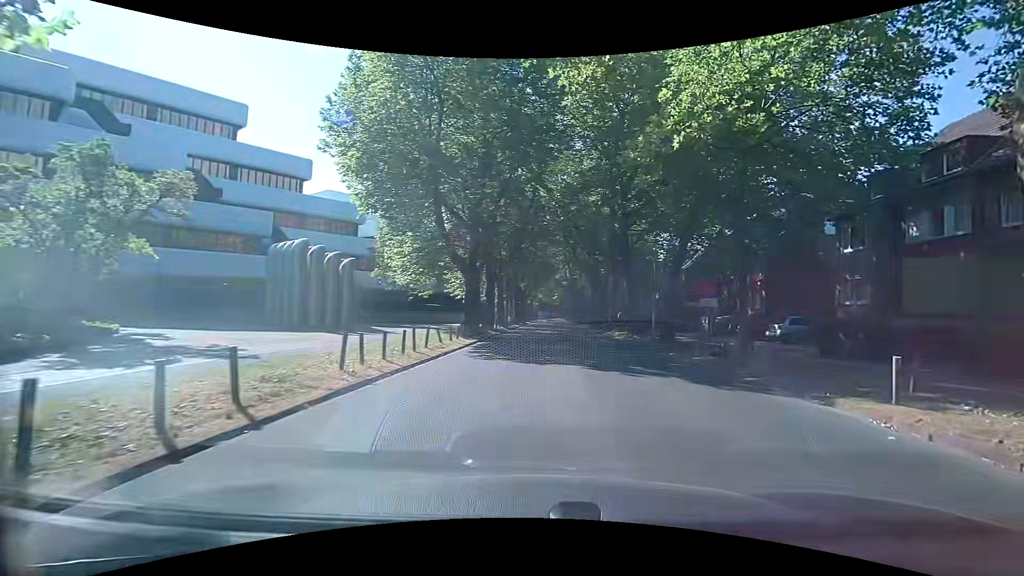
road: tertiary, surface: asphalt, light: Day
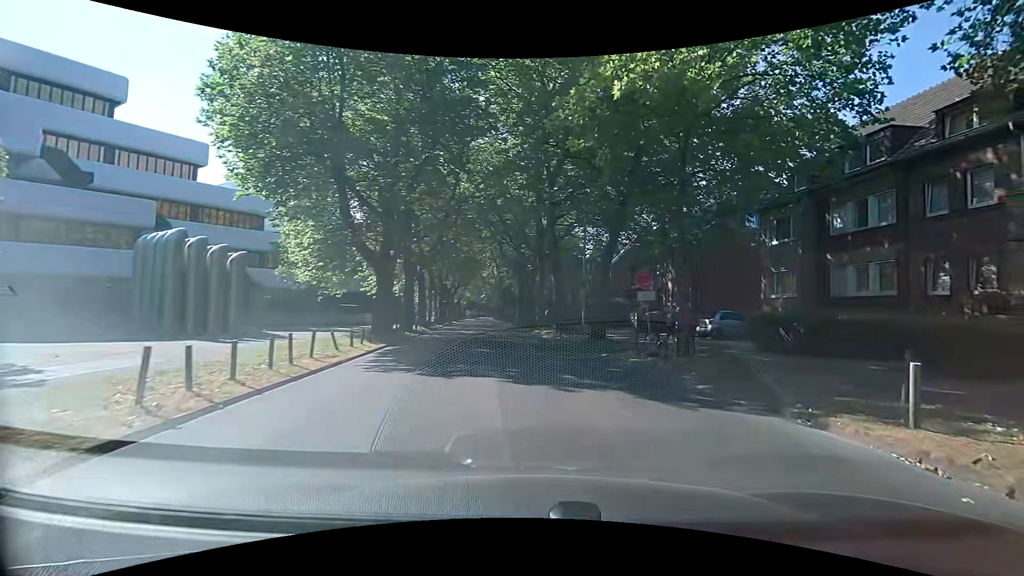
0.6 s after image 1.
(+0.2, +3.0) m; +10°
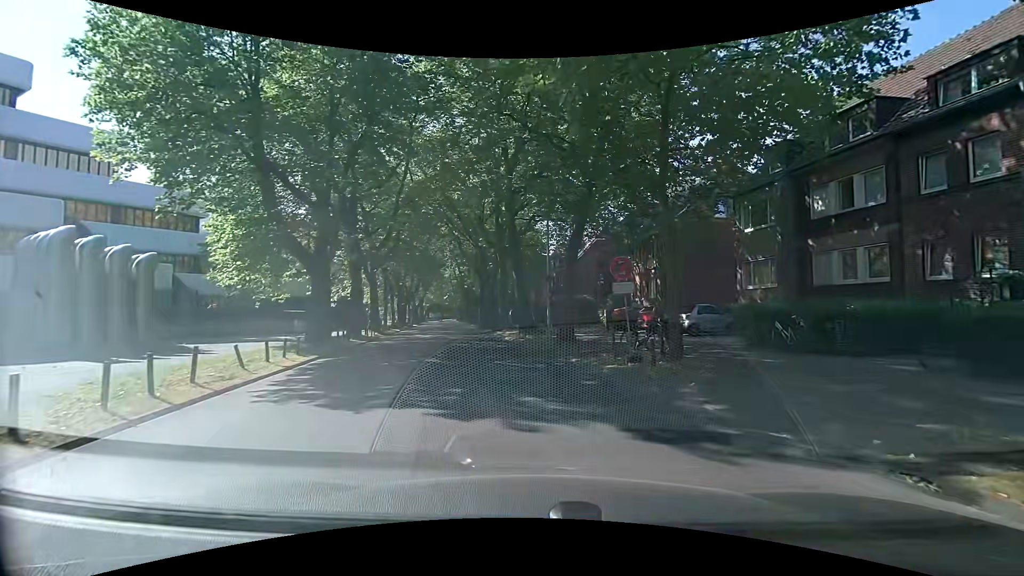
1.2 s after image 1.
(+0.1, +3.2) m; +2°
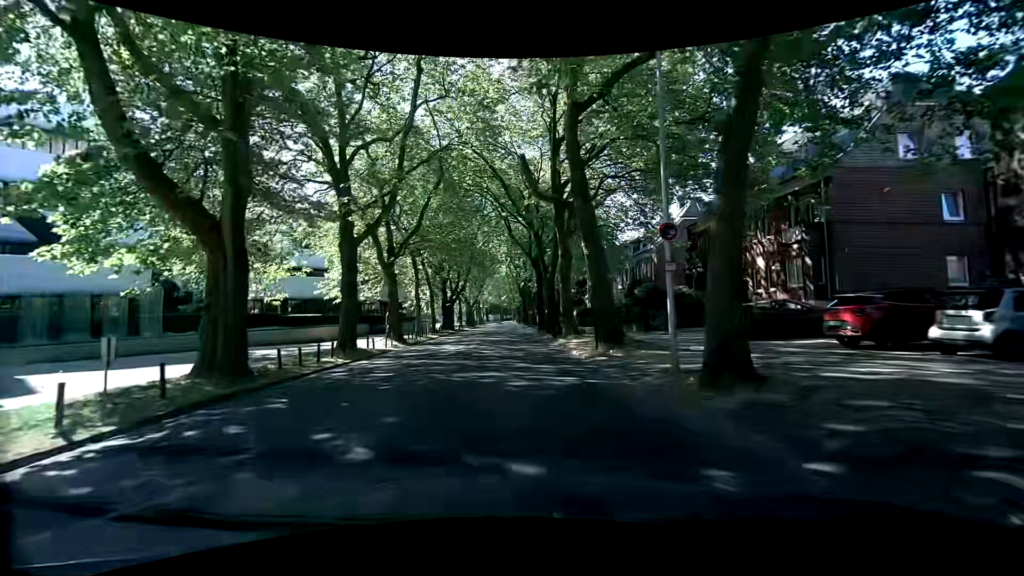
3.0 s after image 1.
(-0.4, +12.5) m; -6°
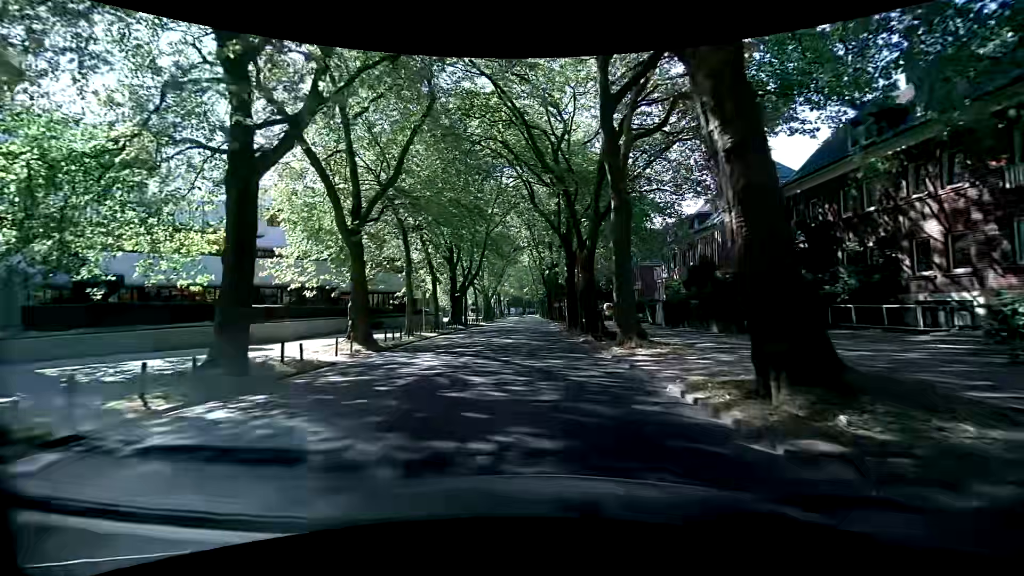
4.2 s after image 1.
(-0.5, +11.0) m; -4°
